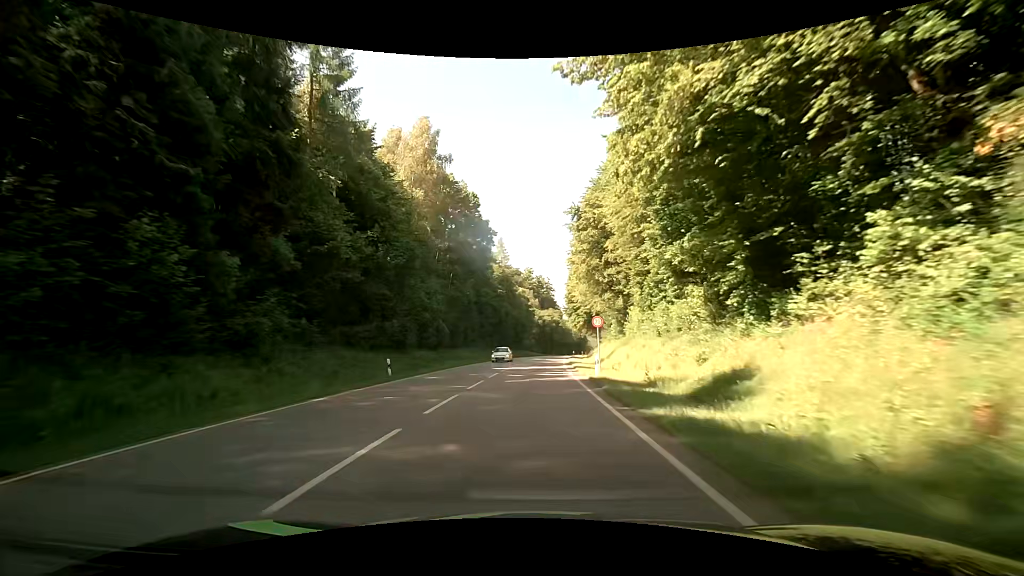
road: secondary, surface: asphalt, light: Day
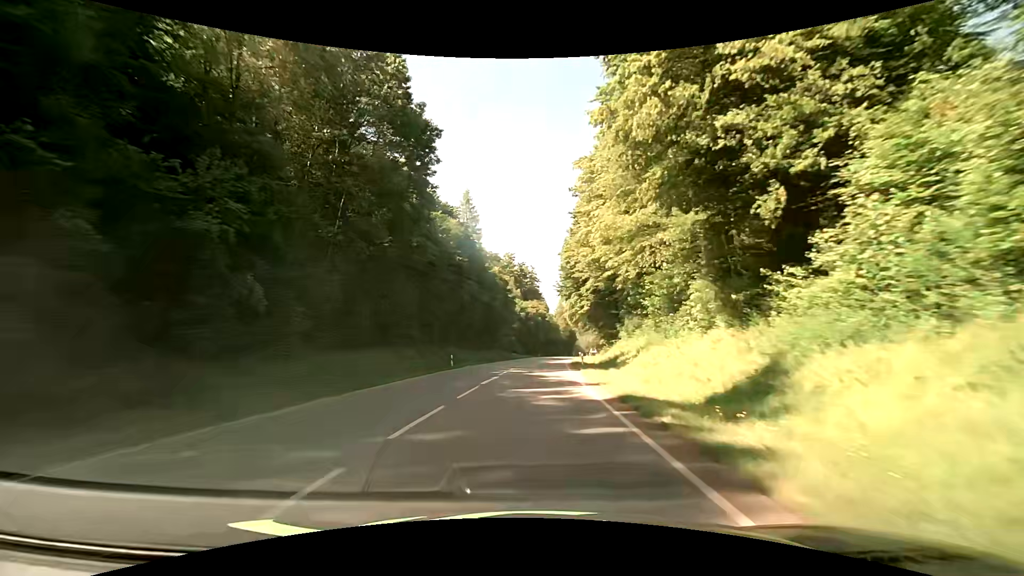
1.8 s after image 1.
(+0.6, +32.7) m; +2°
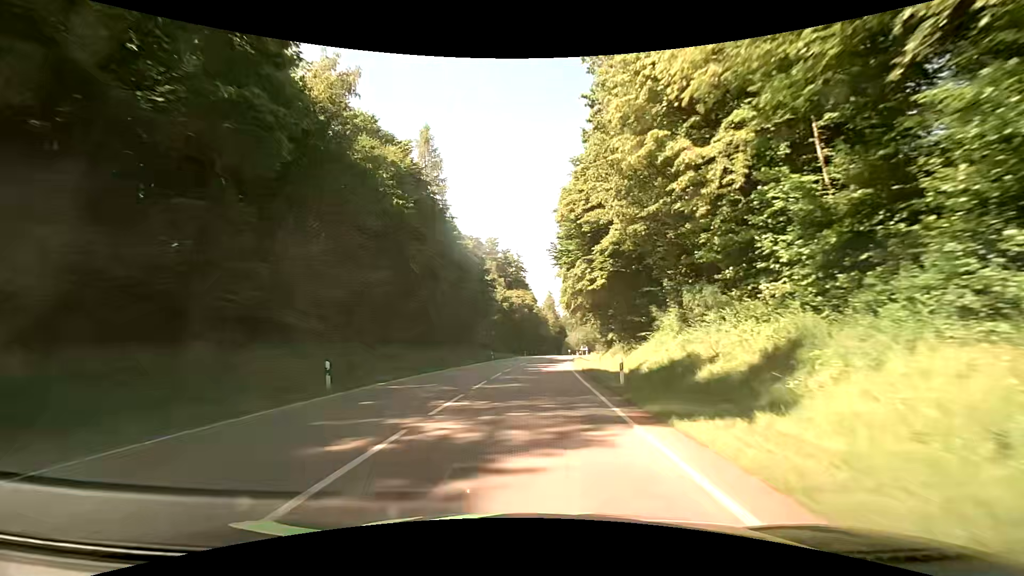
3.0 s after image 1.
(+0.2, +21.7) m; +1°
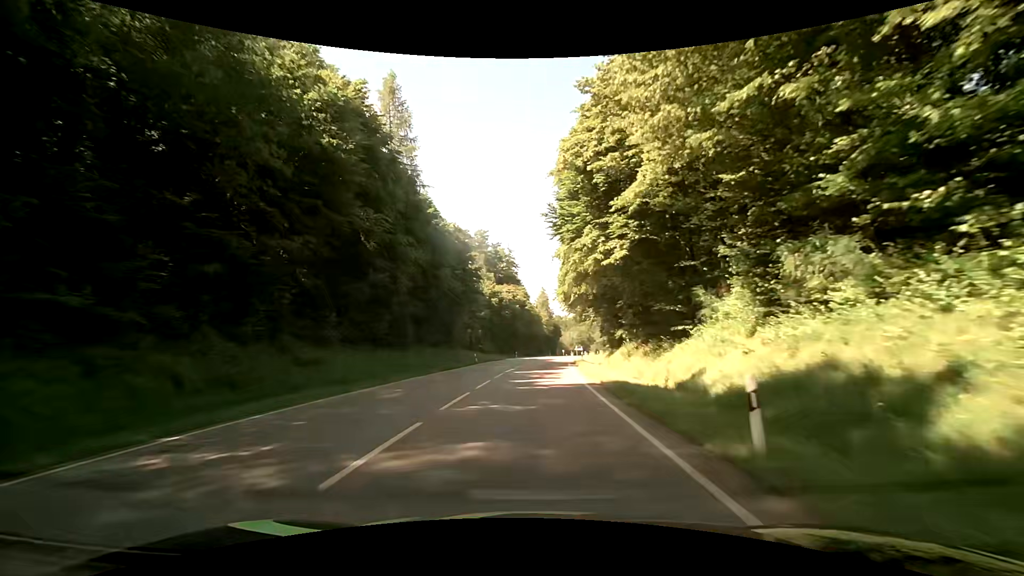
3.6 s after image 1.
(+0.1, +10.9) m; +1°
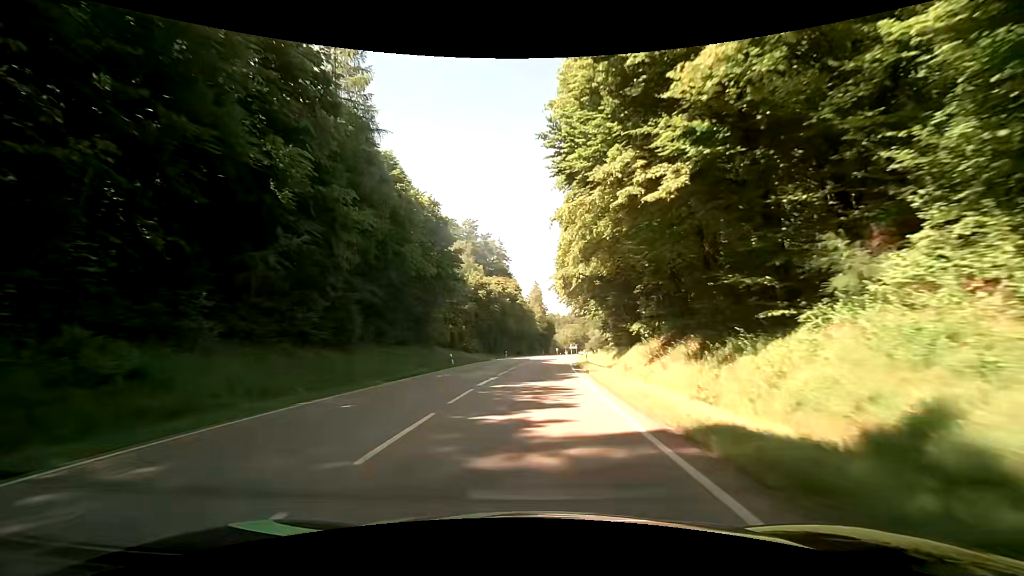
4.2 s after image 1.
(0.0, +10.9) m; 0°
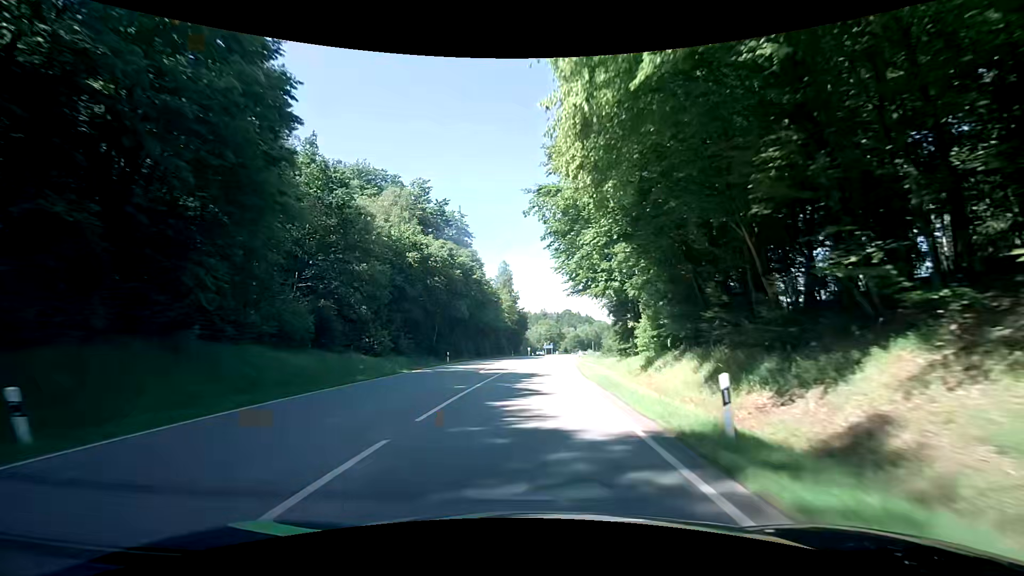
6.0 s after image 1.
(+1.0, +33.1) m; +3°
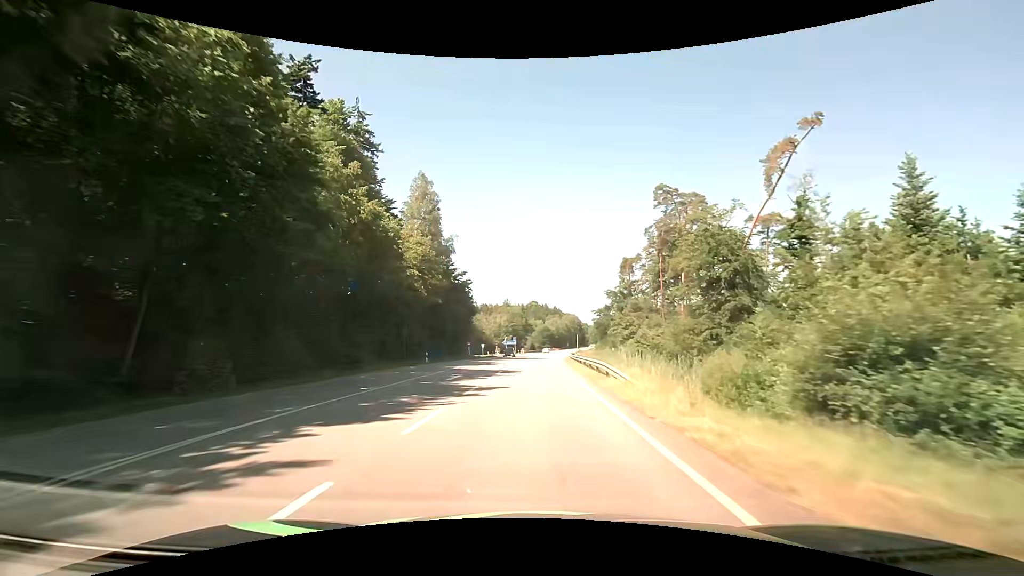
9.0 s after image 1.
(+2.9, +56.1) m; +5°
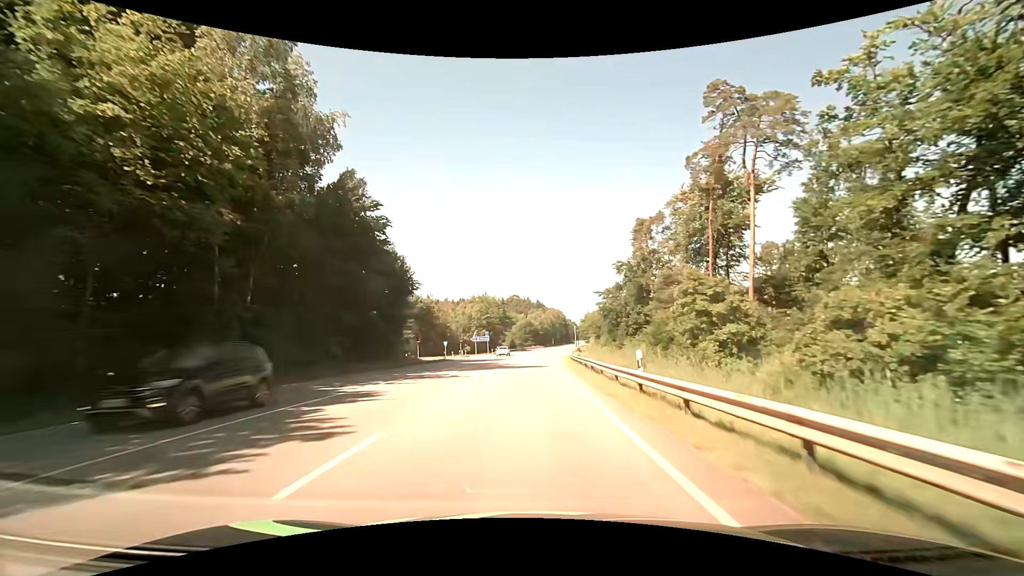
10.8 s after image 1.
(+0.7, +33.0) m; +2°
(0, +10) (0, +20) (0, +30) (0, +40) (+1, +50) (+1, +60) (+2, +70) (+3, +80) (+4, +90) (+5, +100) m
